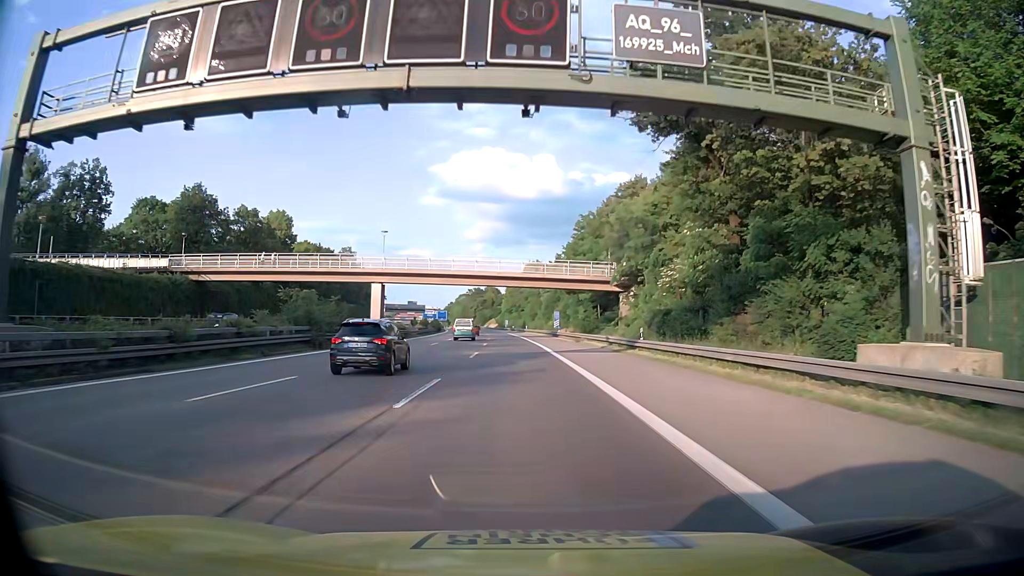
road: motorway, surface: asphalt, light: Day
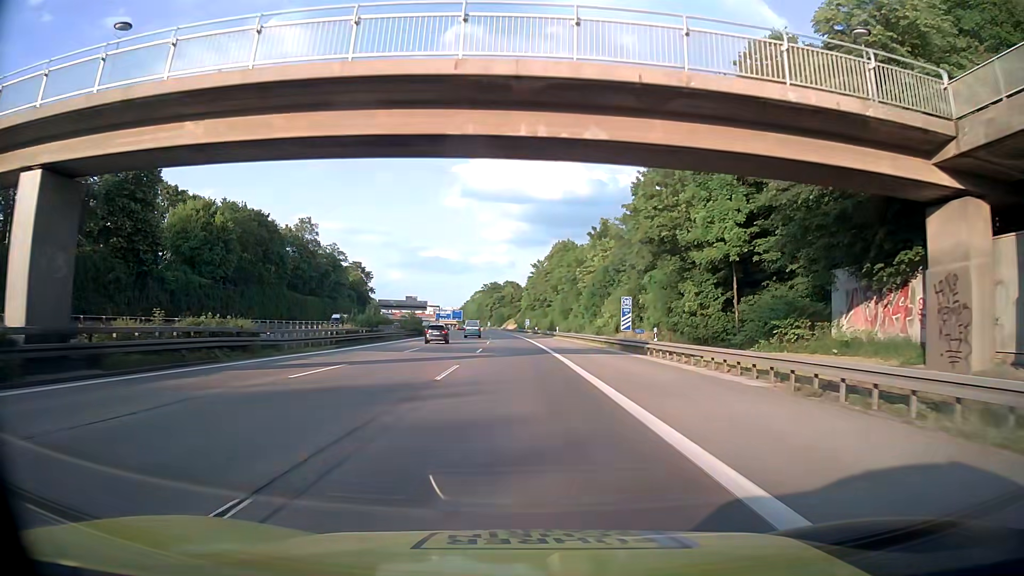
(-1.0, +48.6) m; -2°
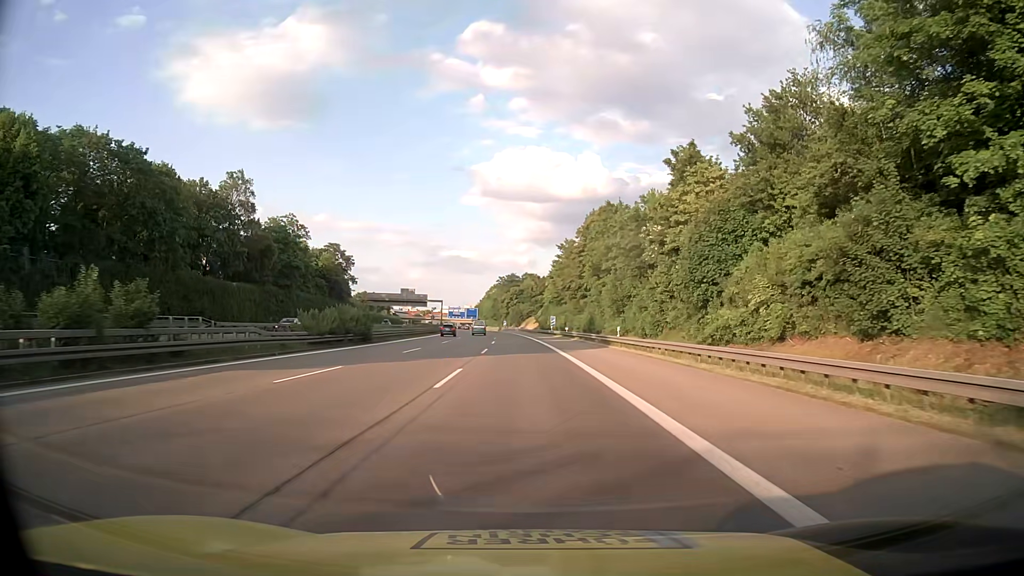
(-0.4, +38.9) m; -2°
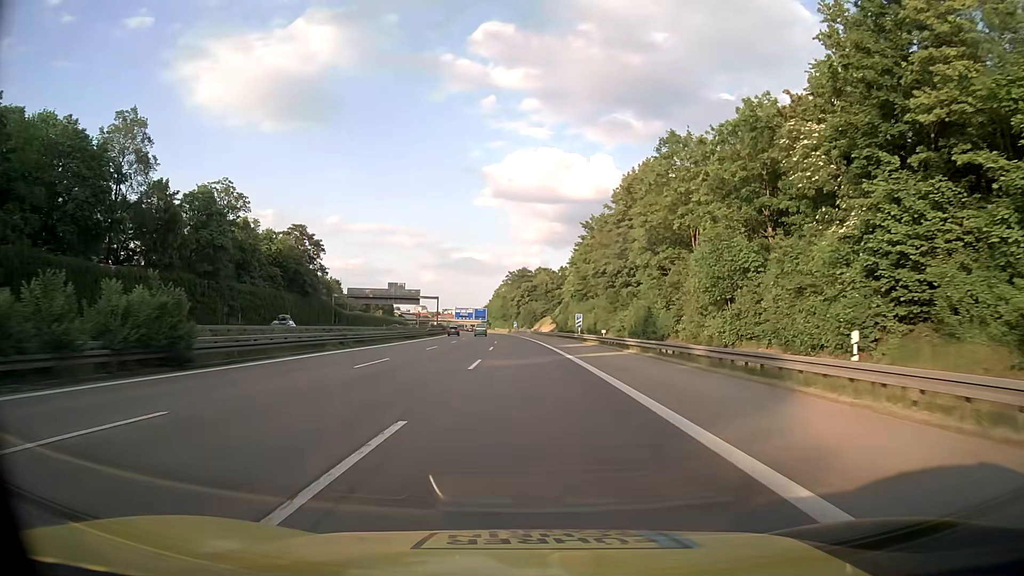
(-0.3, +29.2) m; -1°
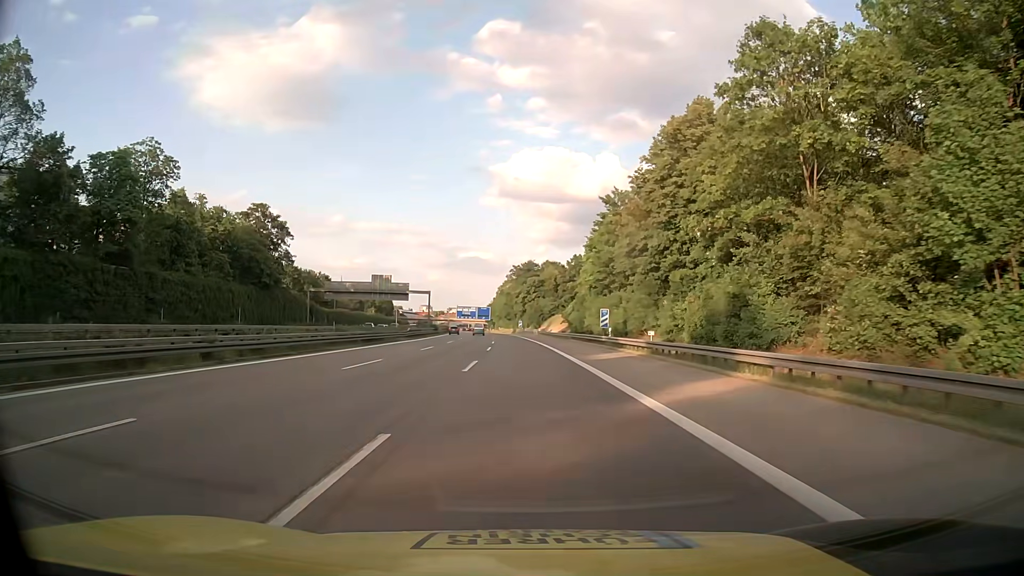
(0.0, +19.5) m; 0°
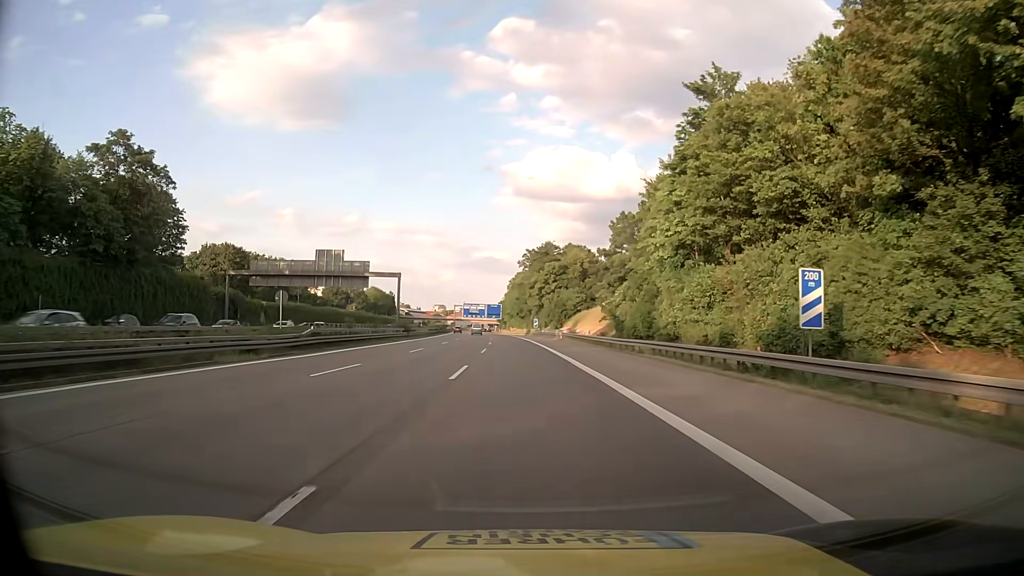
(-0.4, +39.1) m; -1°
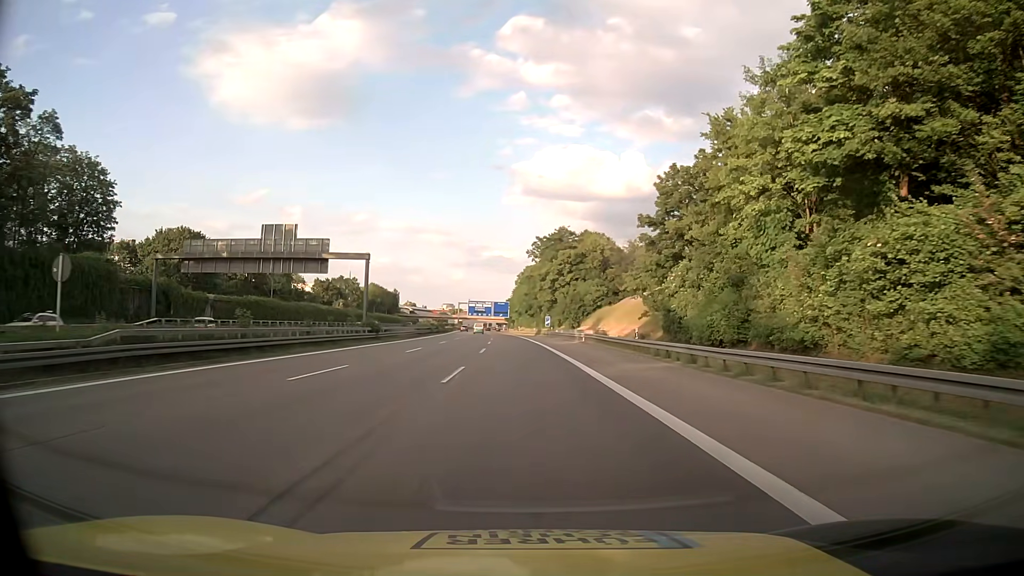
(-0.1, +19.6) m; -1°
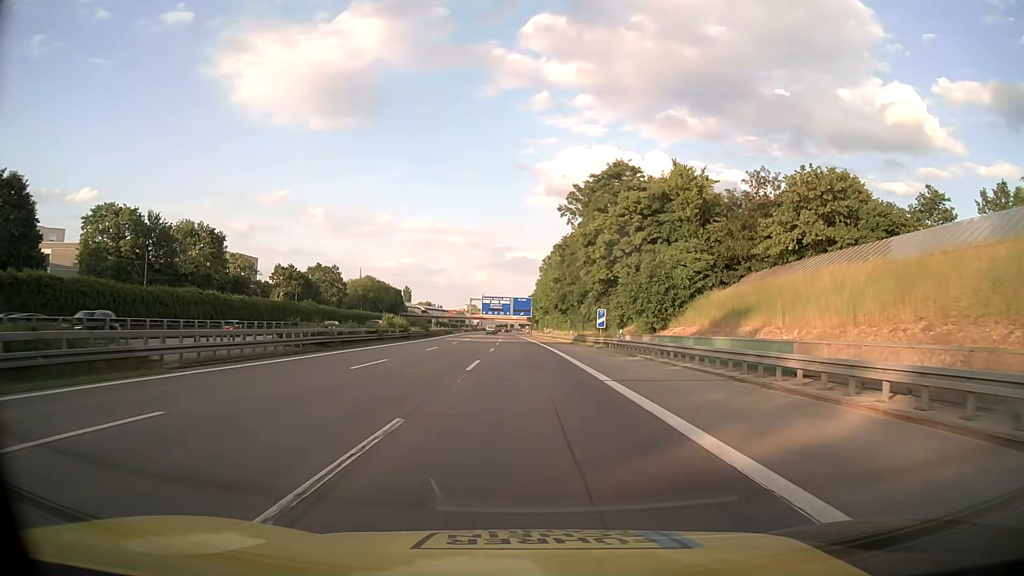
(-0.9, +48.9) m; -2°
(0, +10) (0, +20) (0, +30) (0, +40) (0, +50) (-1, +60) (-1, +70) (-1, +80) (-1, +90) (-2, +100) m
